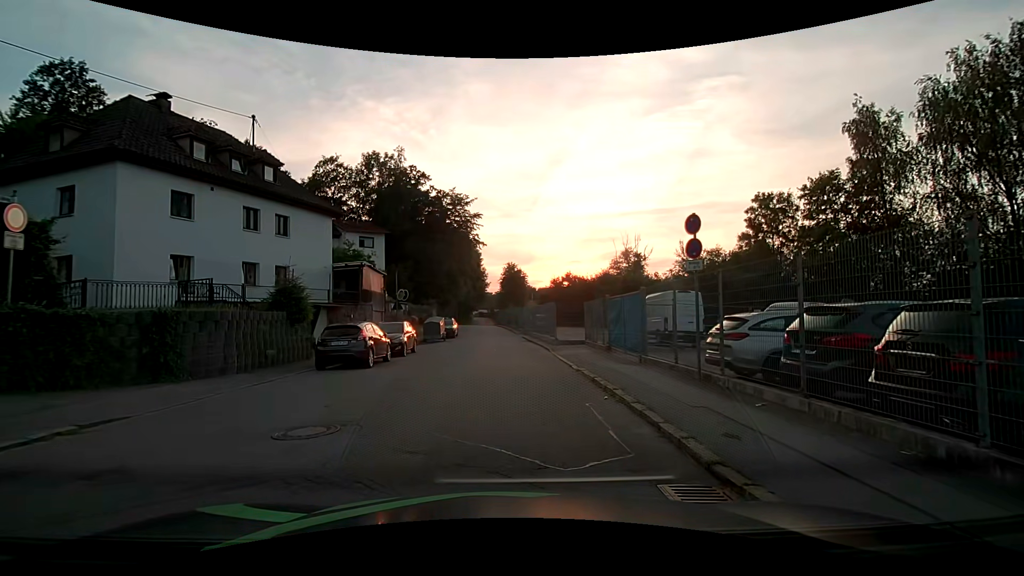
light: Day
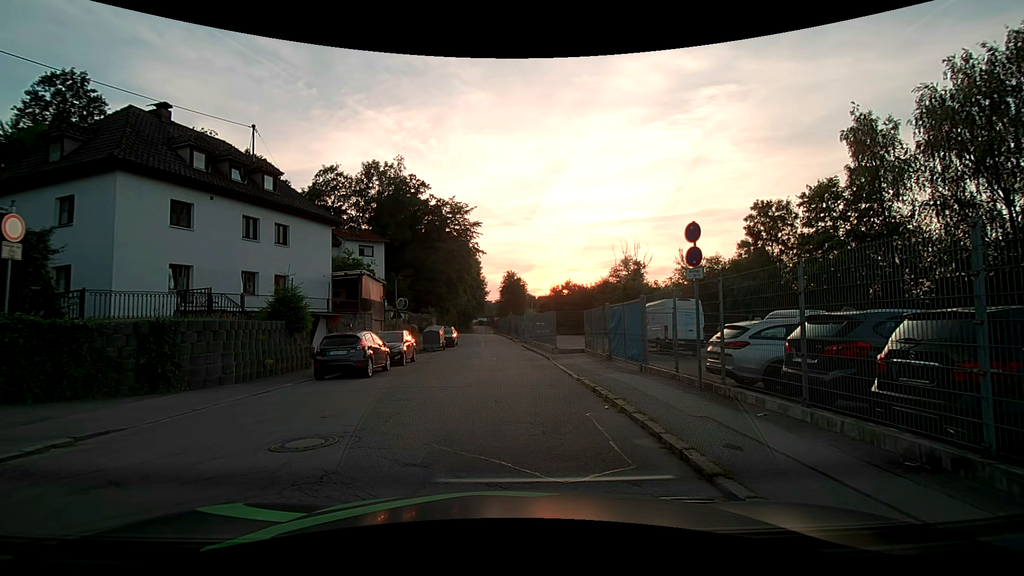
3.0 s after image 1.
(0.0, +0.2) m; 0°
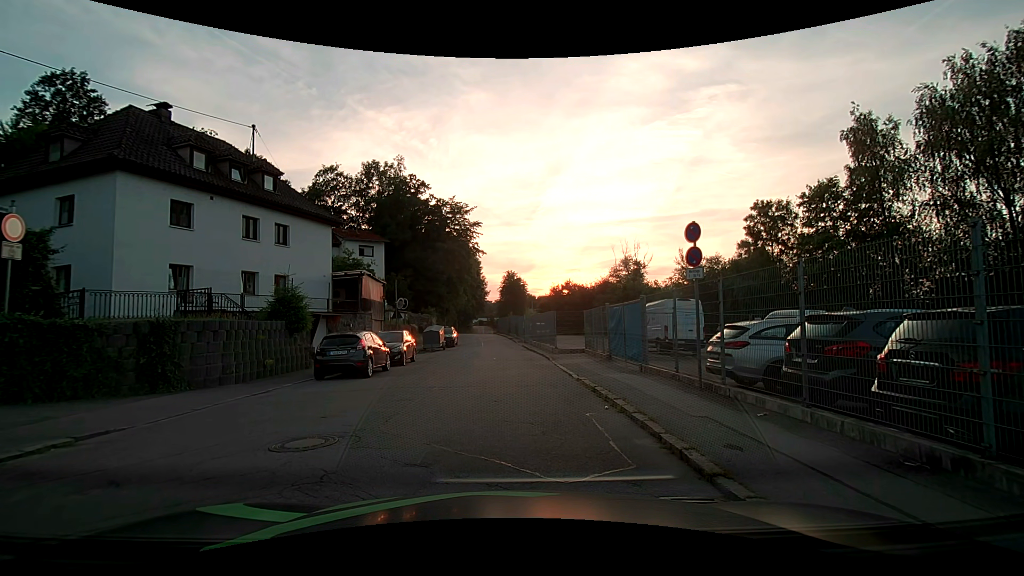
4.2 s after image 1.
(0.0, 0.0) m; 0°
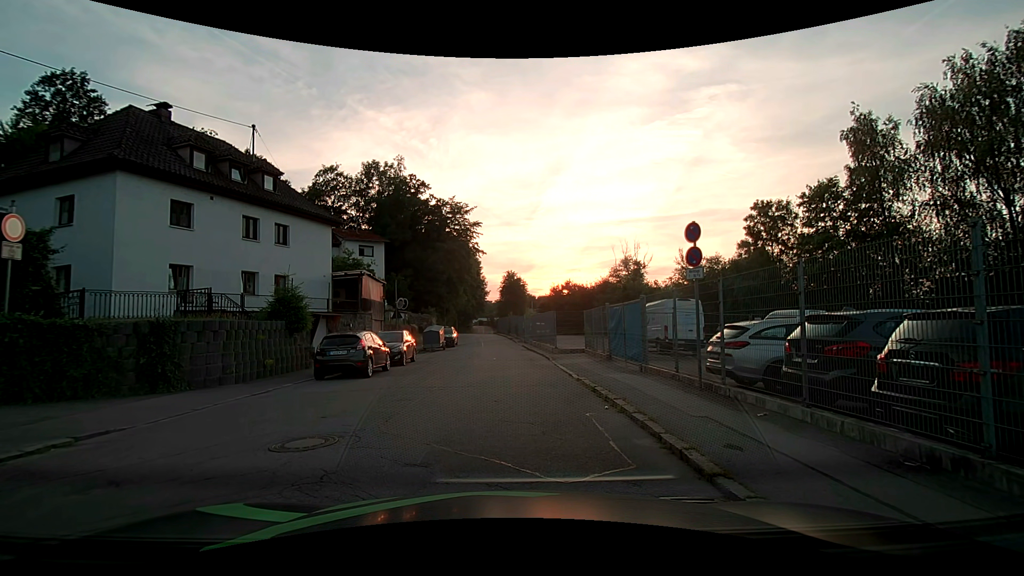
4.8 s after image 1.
(0.0, 0.0) m; 0°
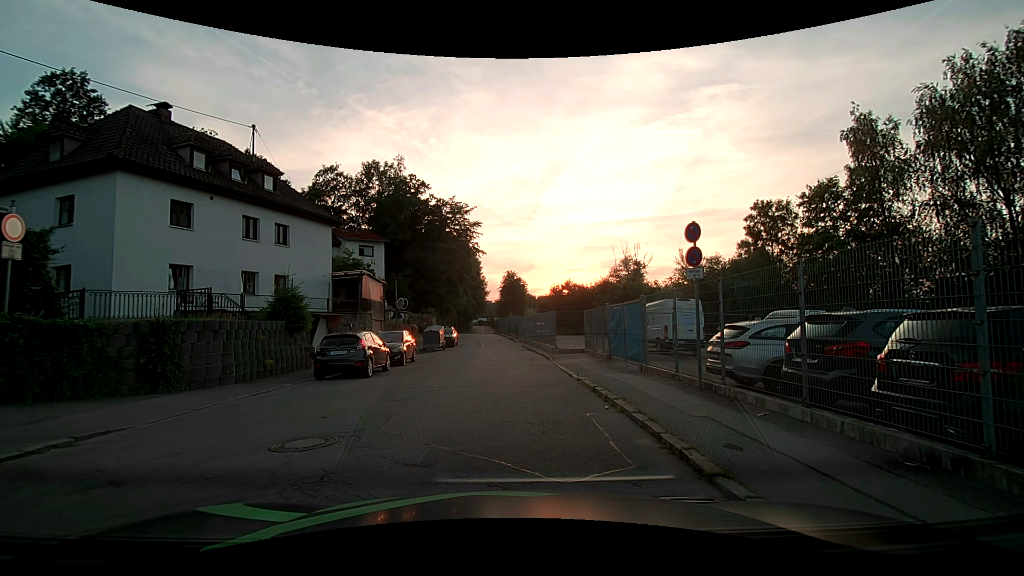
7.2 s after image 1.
(0.0, 0.0) m; 0°
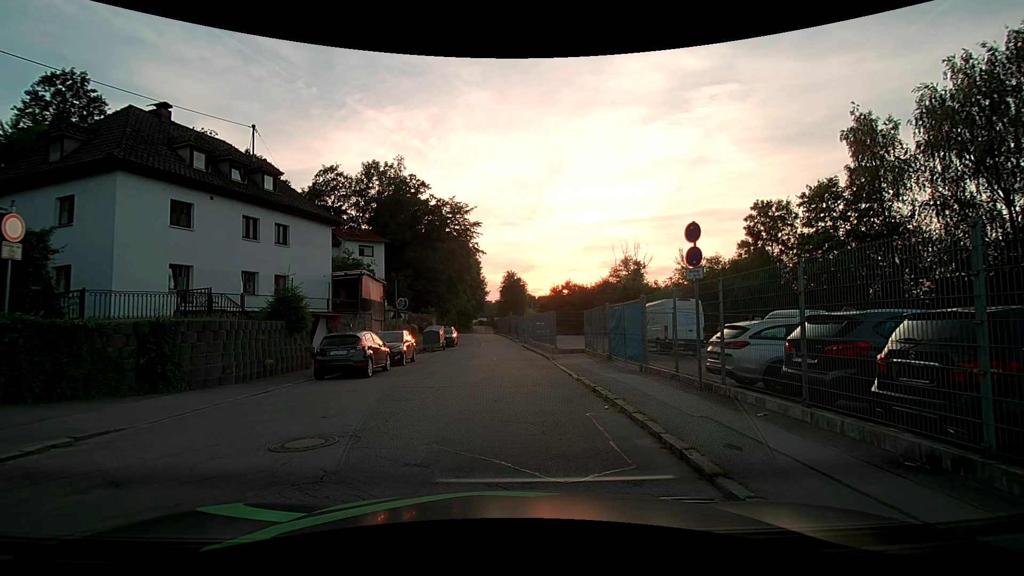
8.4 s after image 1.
(0.0, 0.0) m; 0°
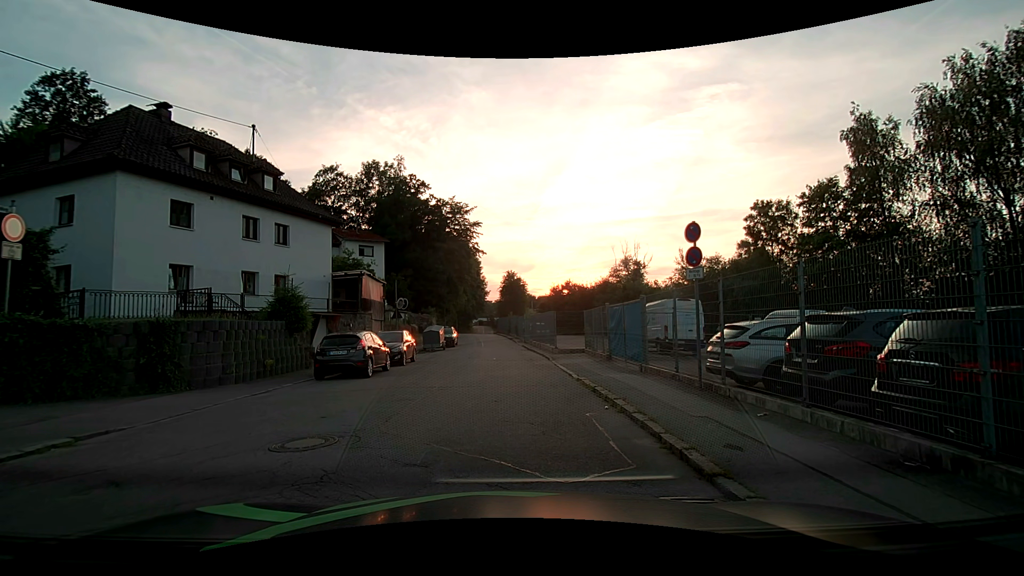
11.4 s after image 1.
(0.0, 0.0) m; 0°
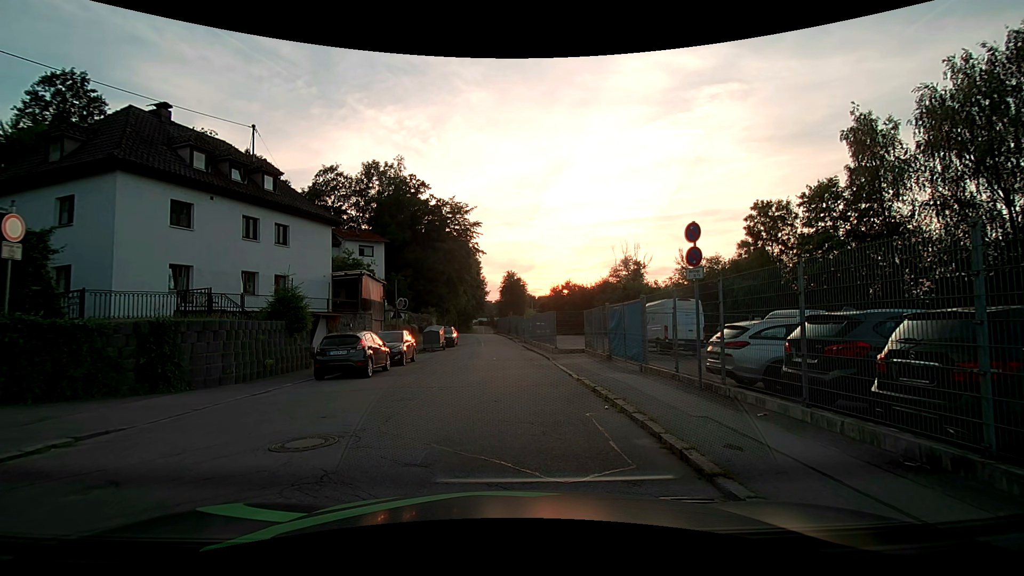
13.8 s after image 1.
(0.0, 0.0) m; 0°
(0, +10) (0, +20) (0, +30) (-1, +40) (-1, +50) (-2, +60) (-3, +70) (-4, +80) (-5, +90) (-5, +100) m
